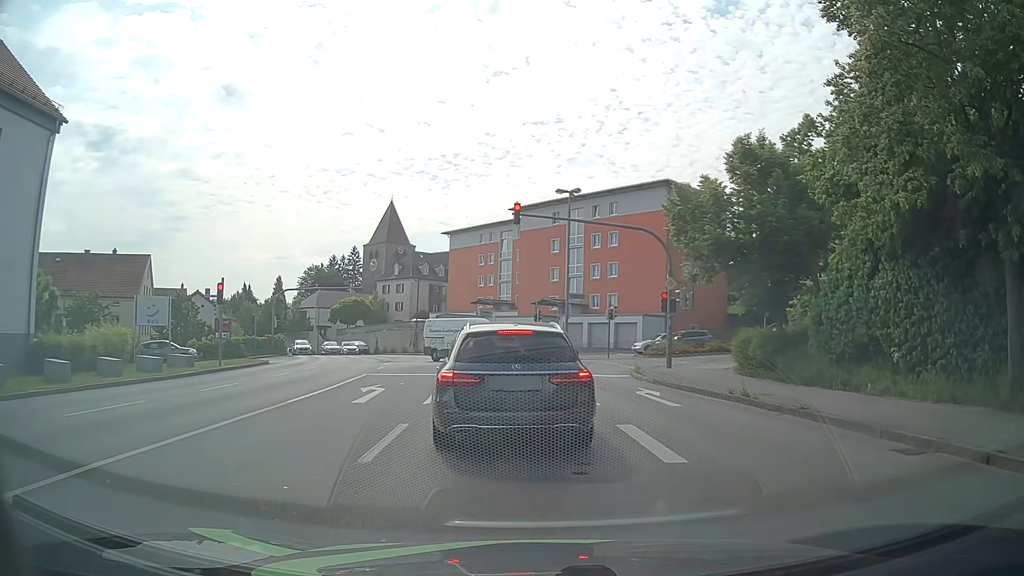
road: tertiary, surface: asphalt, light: Day
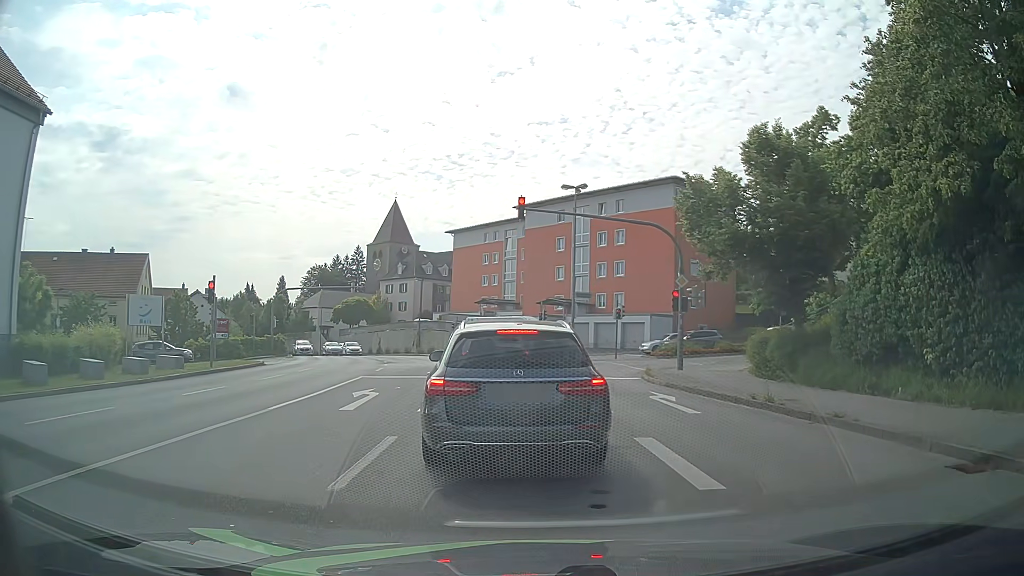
(0.0, +1.1) m; -2°
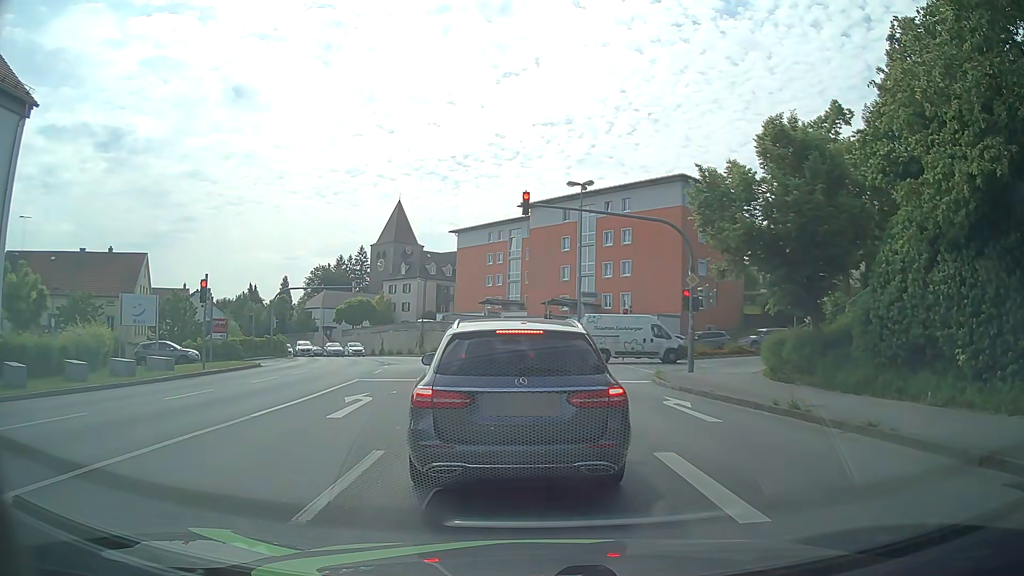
(0.0, +0.9) m; 0°
